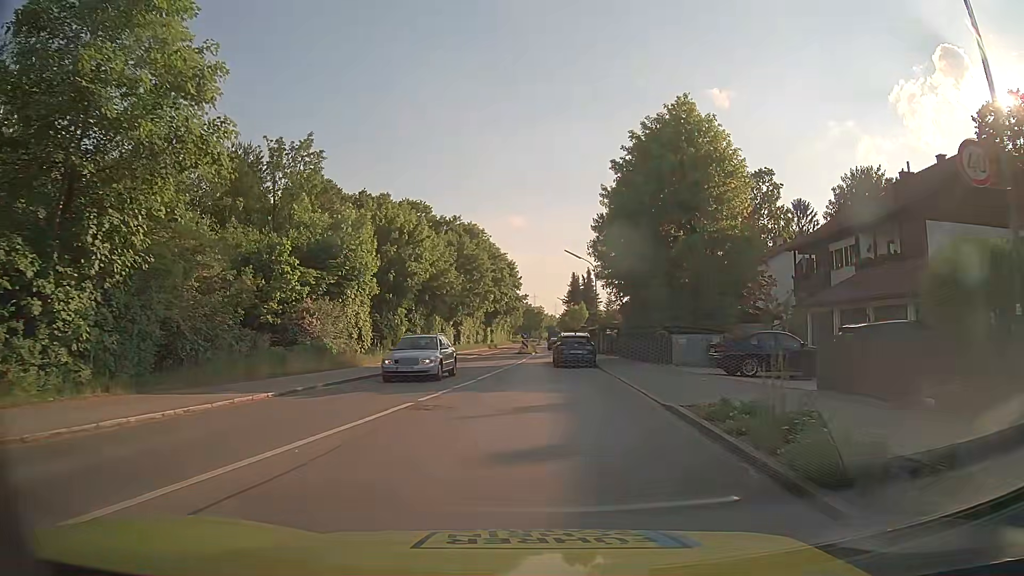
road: tertiary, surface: asphalt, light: Day
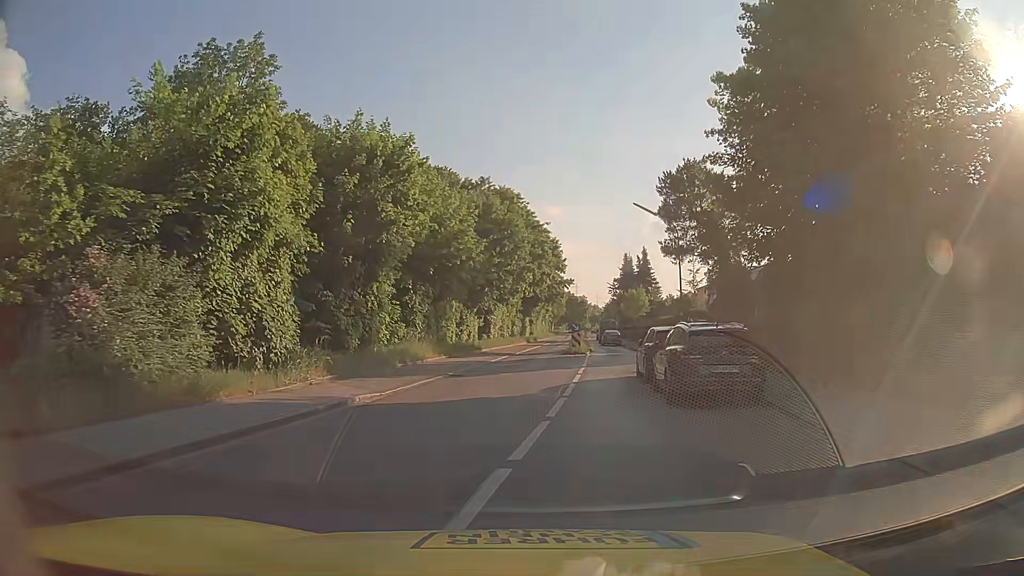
(-0.4, +16.8) m; -4°
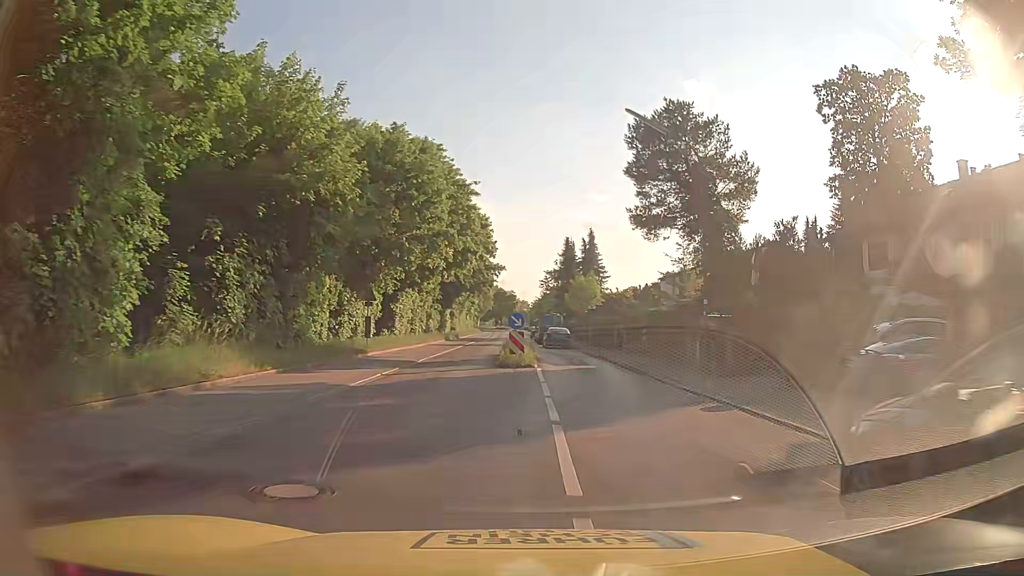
(+0.5, +15.9) m; +7°
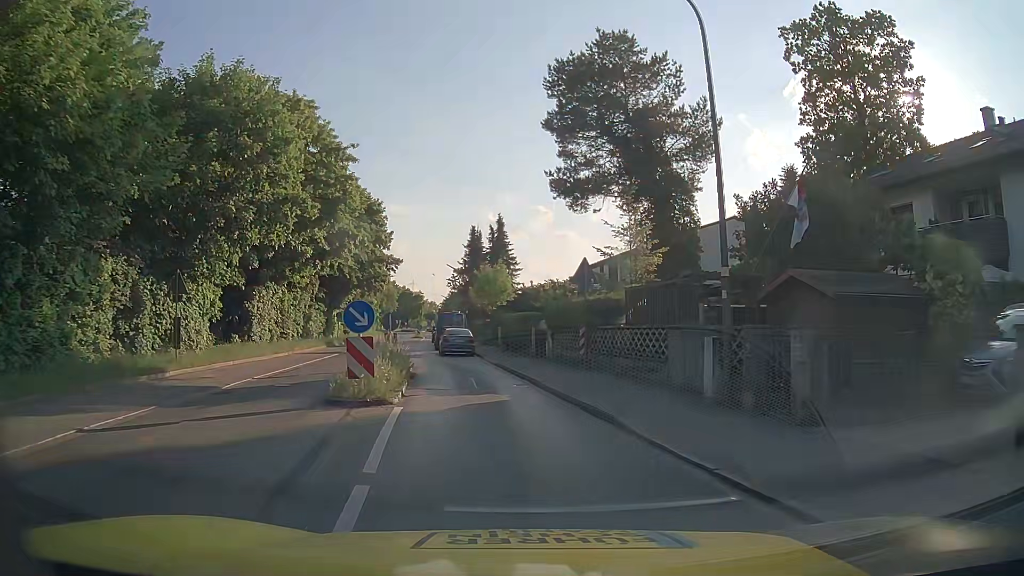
(+0.7, +10.5) m; +7°
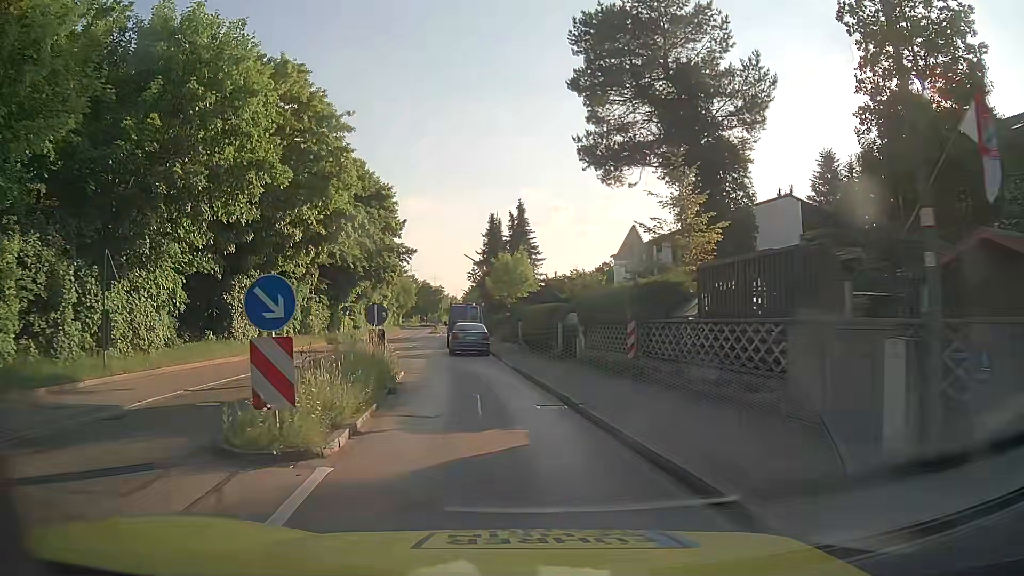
(-0.1, +5.3) m; -2°
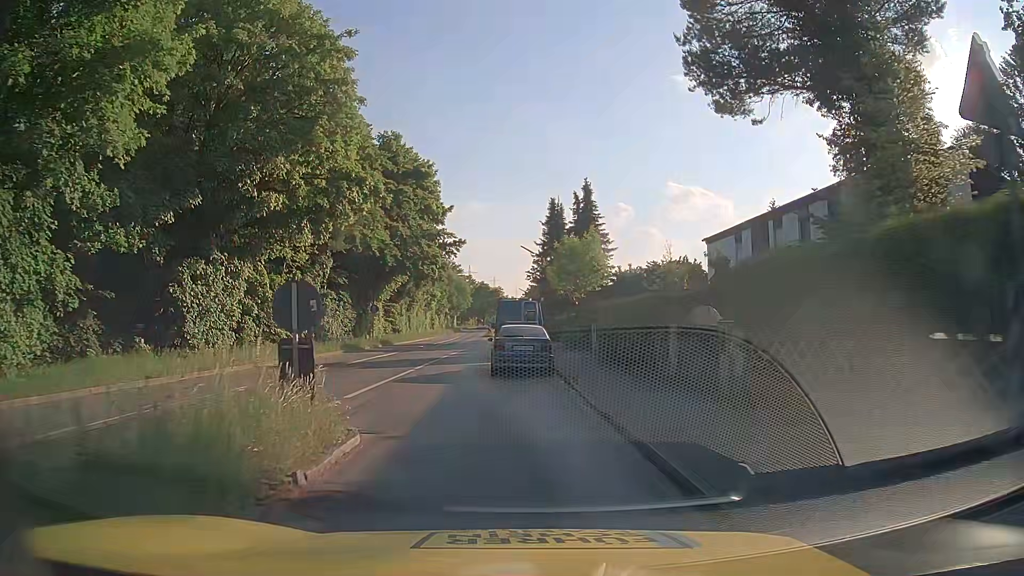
(-0.4, +10.0) m; -5°
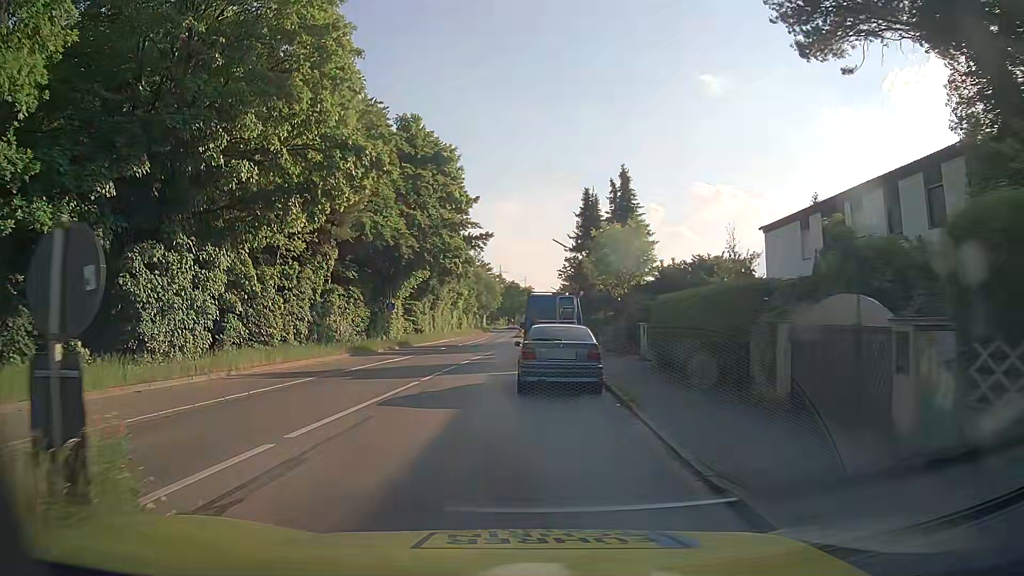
(-0.1, +4.7) m; -2°
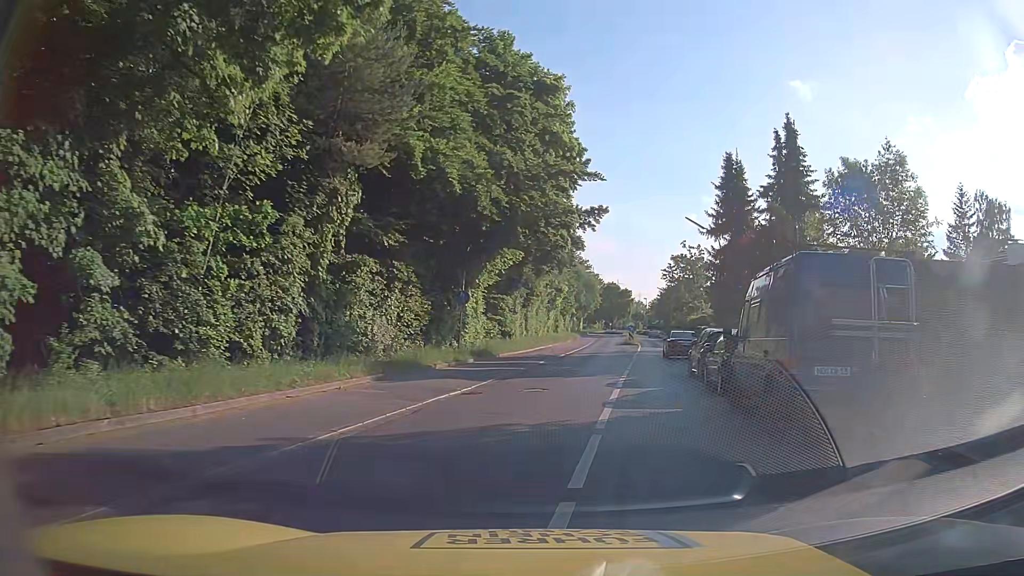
(-2.2, +14.3) m; -10°
(+1, +10) (+2, +20) (+4, +30) (+6, +39) (+9, +49) (+11, +59) (+14, +68) (+15, +78) (+16, +88) (+18, +98) m
